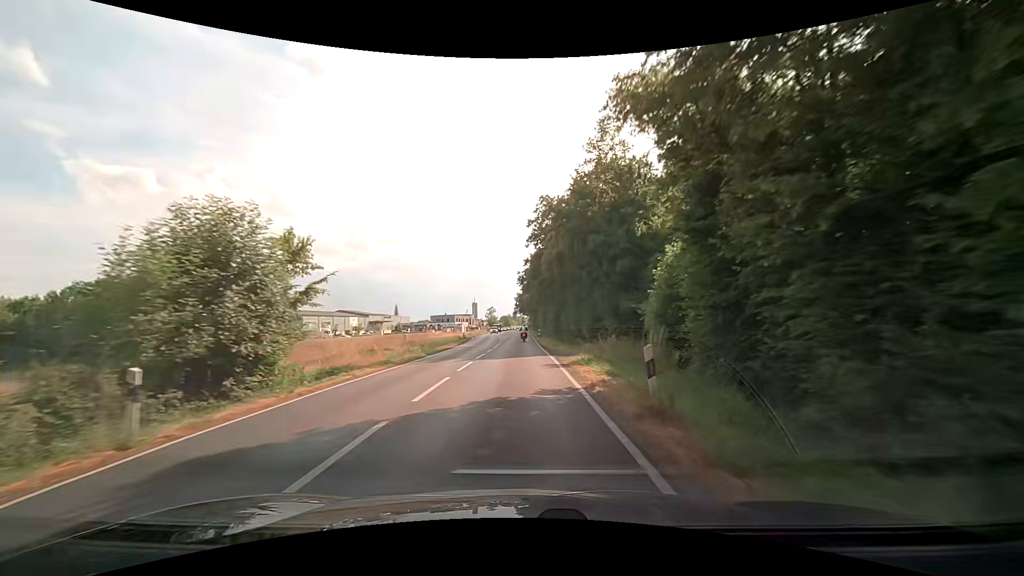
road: secondary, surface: asphalt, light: Day
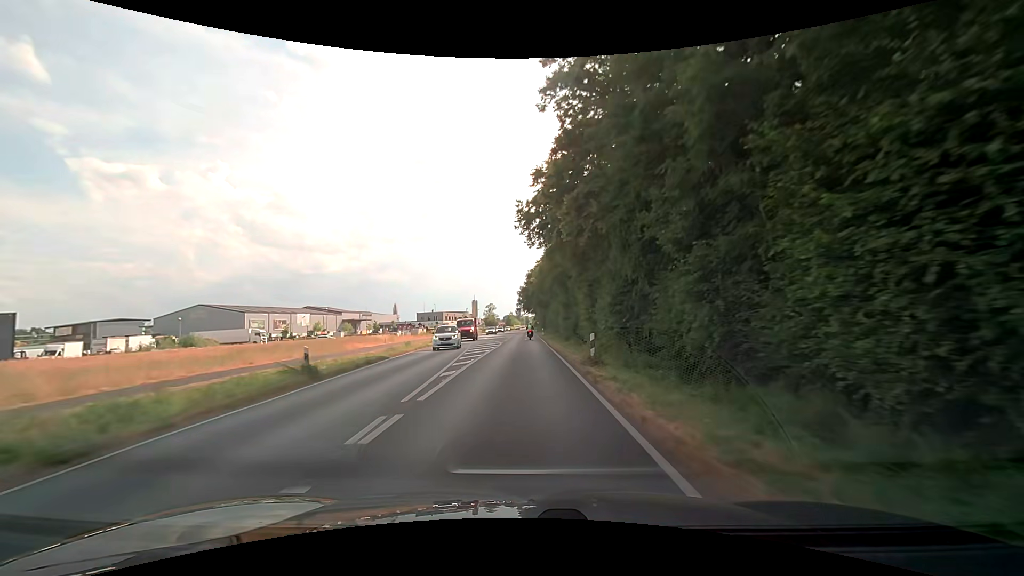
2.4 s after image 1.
(0.0, +42.4) m; 0°
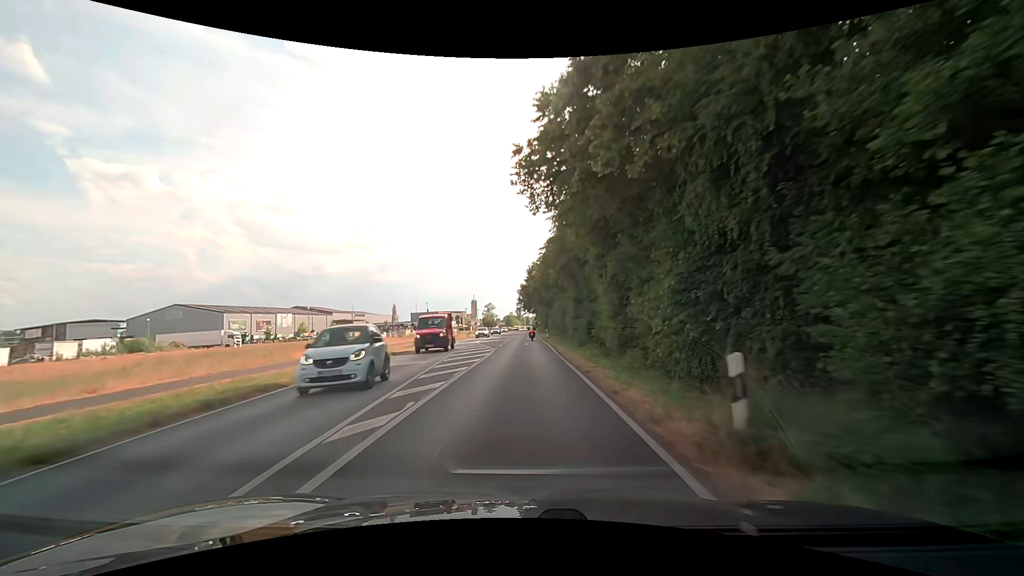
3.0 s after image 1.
(0.0, +10.5) m; 0°
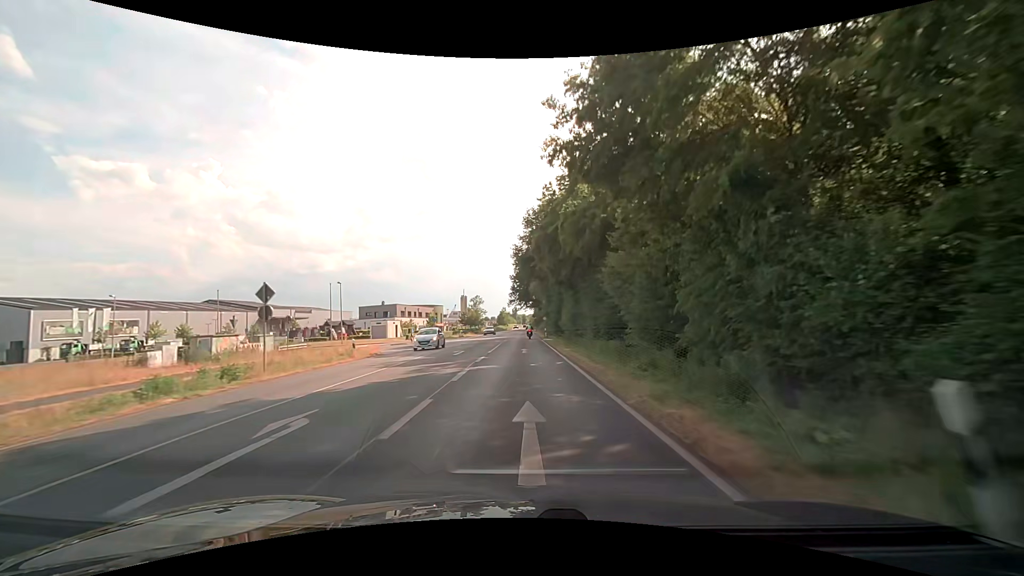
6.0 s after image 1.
(+0.1, +52.2) m; 0°
(0, +10) (0, +20) (0, +30) (0, +40) (0, +50) (0, +60) (0, +70) (0, +80) (0, +90) (0, +100) m
